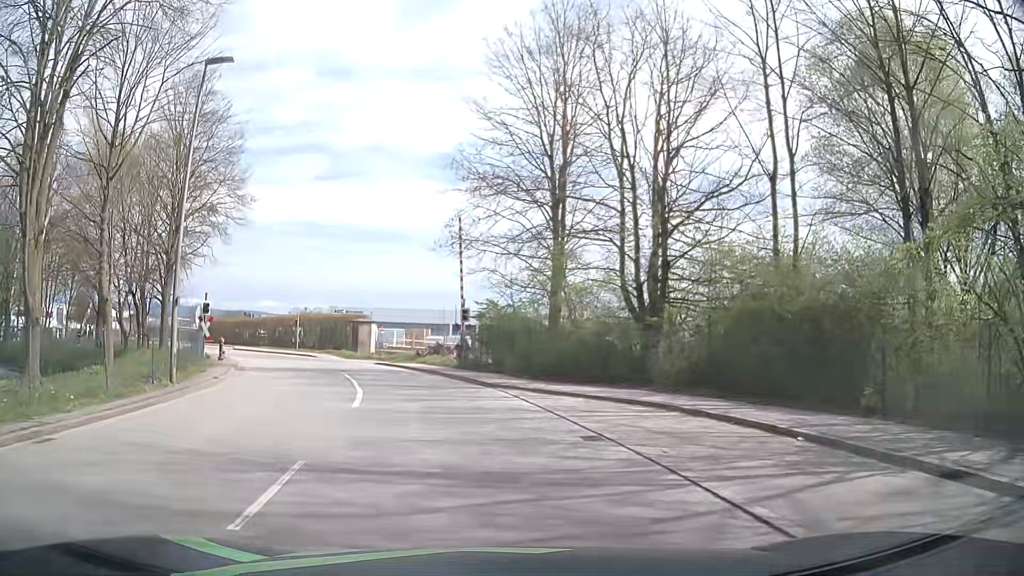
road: tertiary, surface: asphalt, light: Day
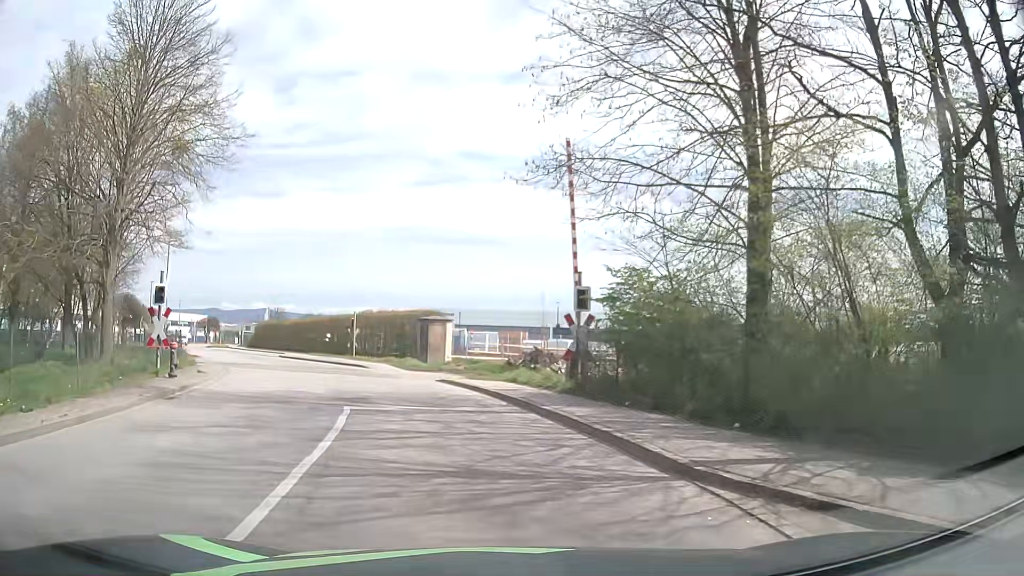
(-0.8, +13.0) m; -9°
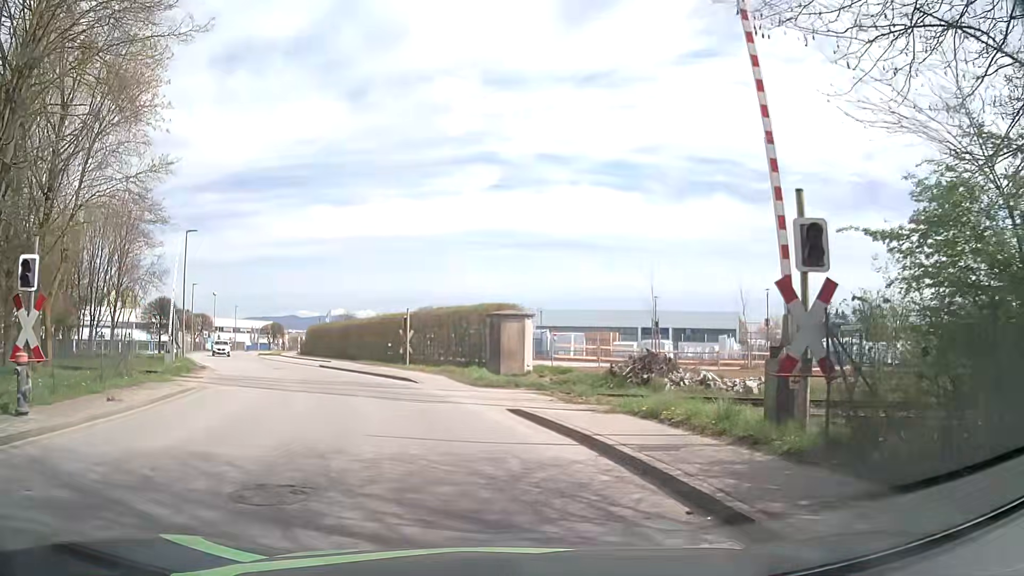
(-0.3, +9.8) m; -7°
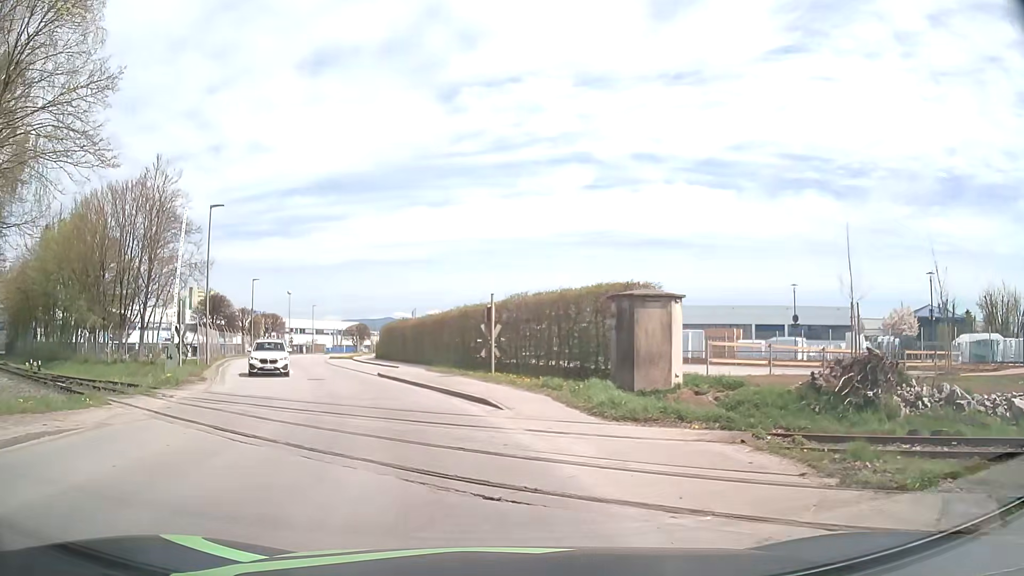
(-0.4, +10.3) m; -7°
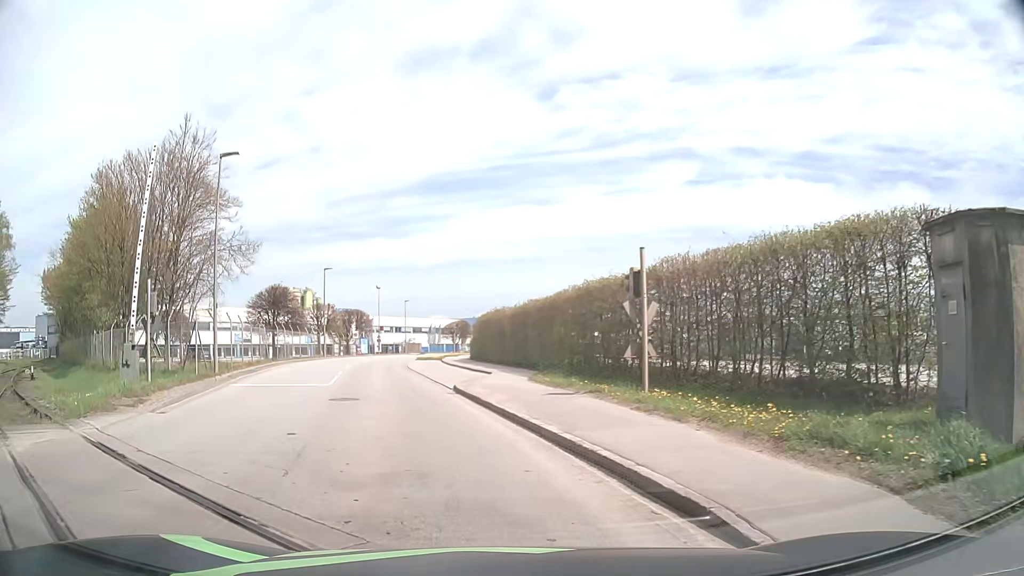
(-0.8, +11.2) m; -9°
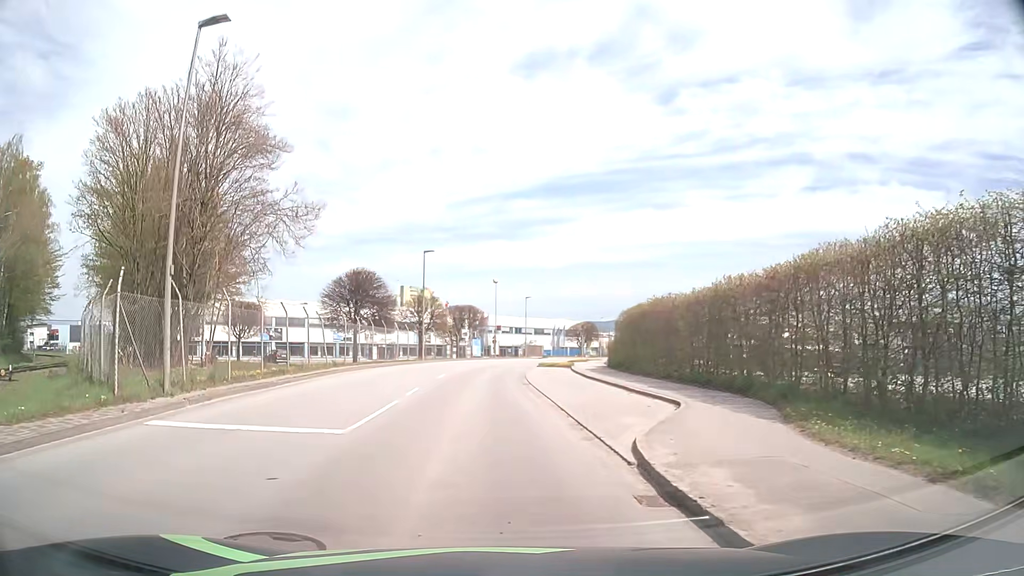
(-1.3, +12.5) m; -10°
